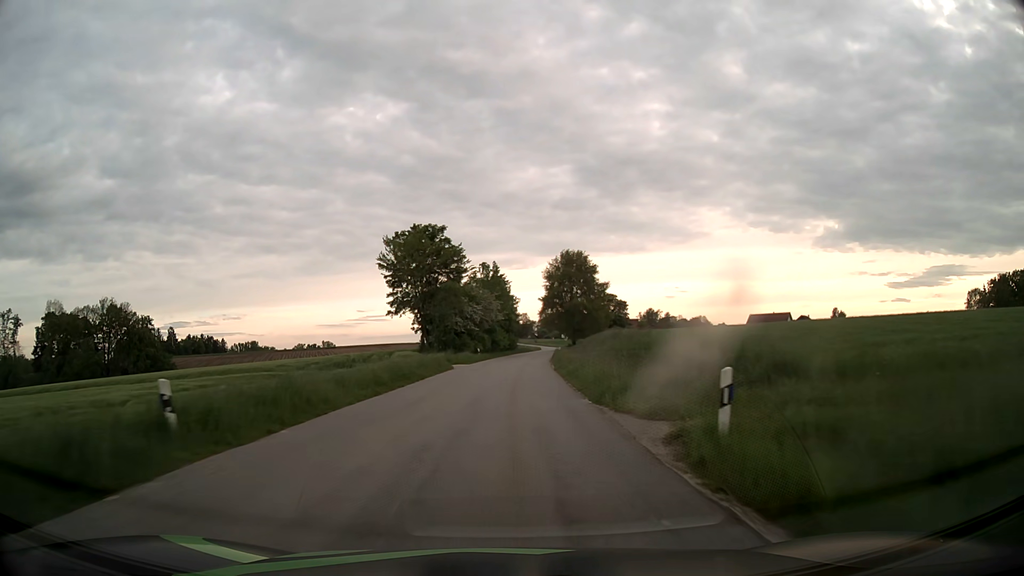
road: tertiary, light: Day
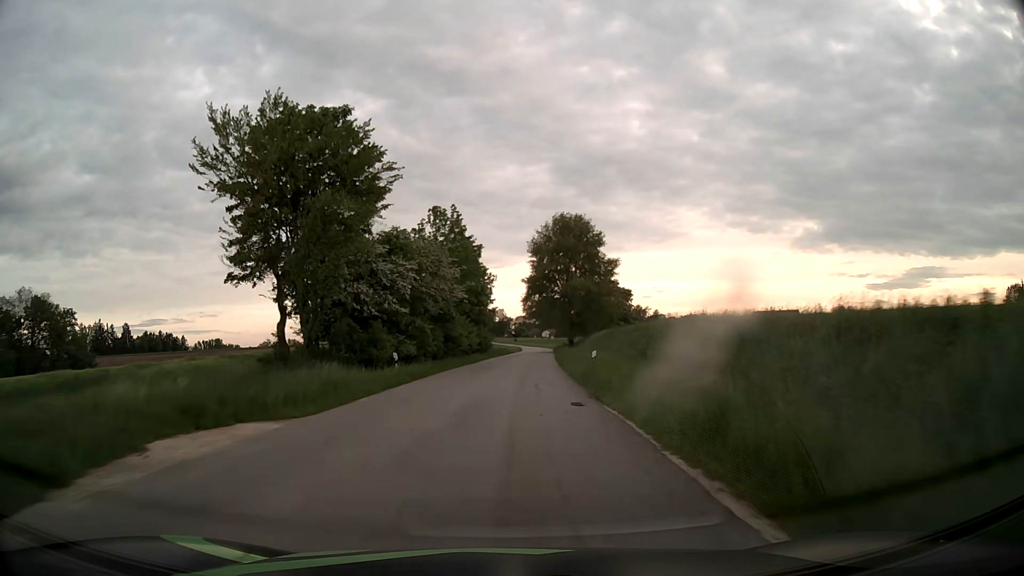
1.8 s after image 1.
(+0.6, +34.6) m; +2°
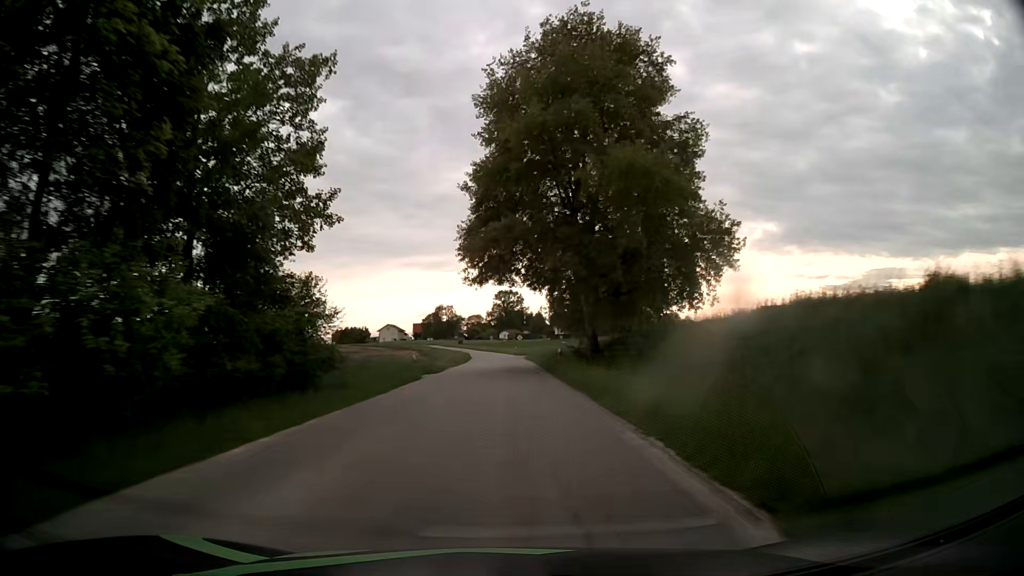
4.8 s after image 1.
(+2.0, +55.9) m; +4°
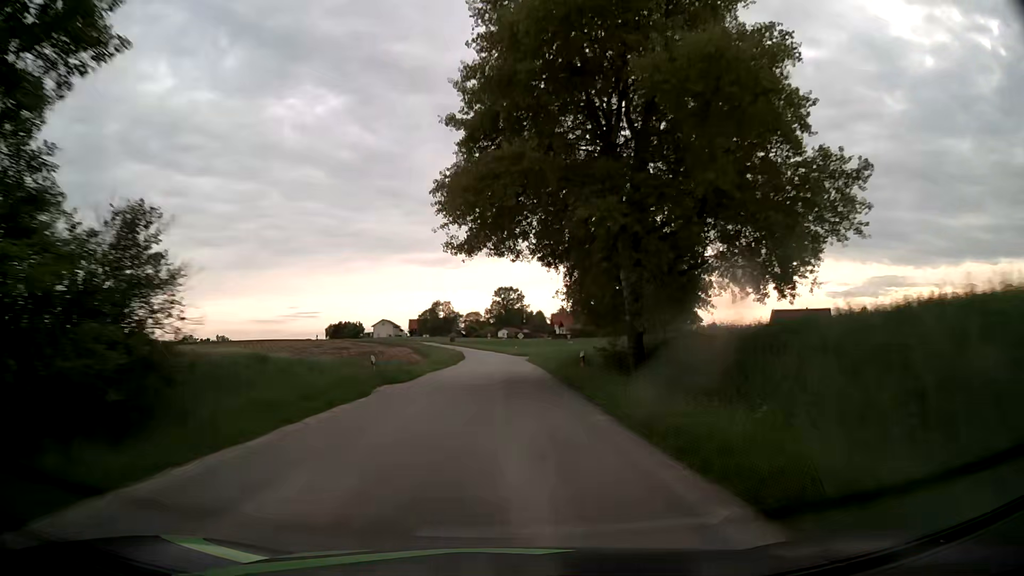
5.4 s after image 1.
(-0.1, +10.9) m; -1°
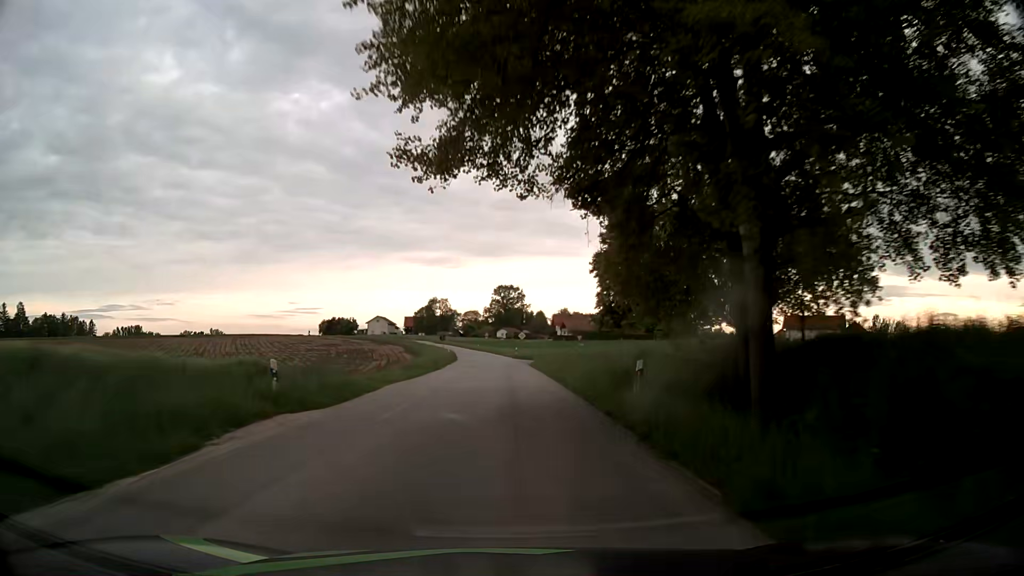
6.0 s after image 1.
(+0.1, +10.9) m; 0°
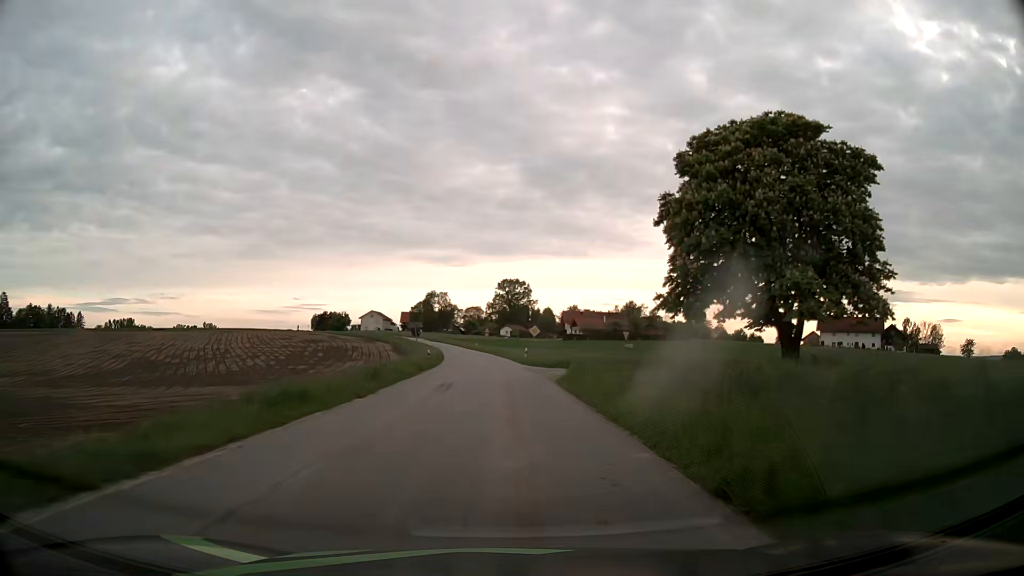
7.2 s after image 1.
(0.0, +21.7) m; 0°
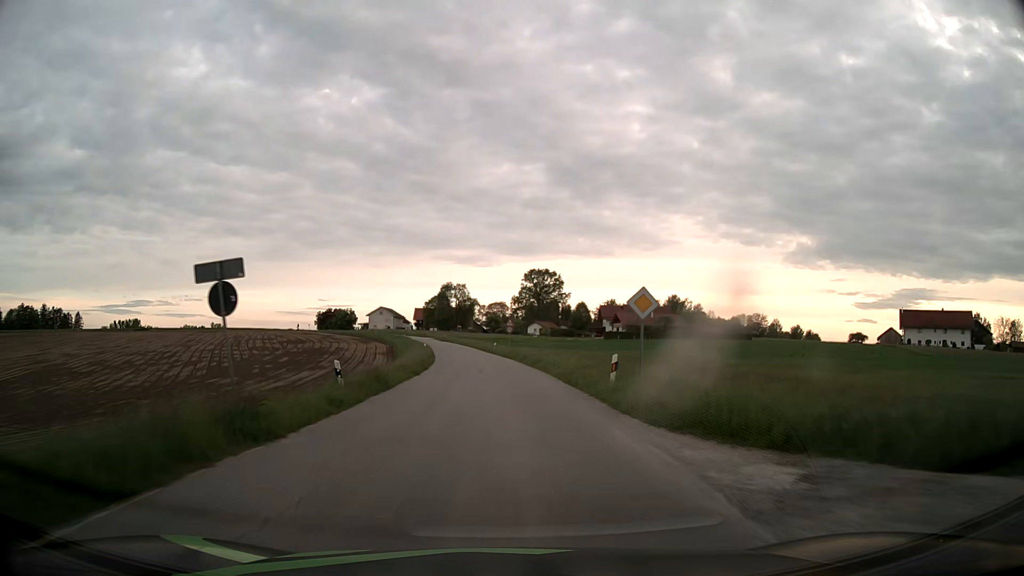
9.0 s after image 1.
(-0.6, +32.4) m; -3°
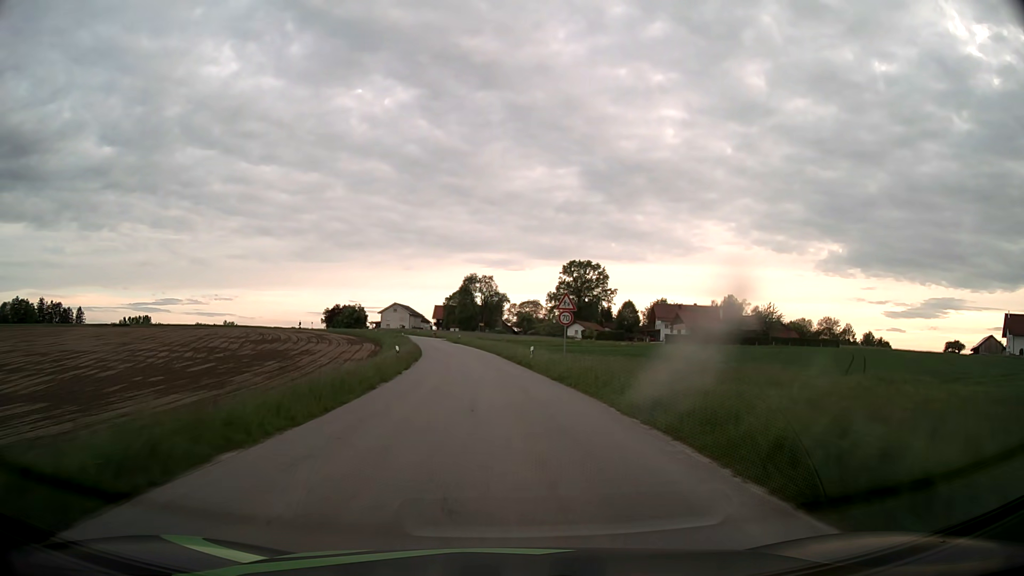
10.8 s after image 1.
(-0.4, +32.3) m; -2°
(0, +10) (0, +20) (-1, +30) (-2, +40) (-3, +50) (-4, +60) (-5, +70) (-7, +80) (-9, +89) (-12, +99) m
